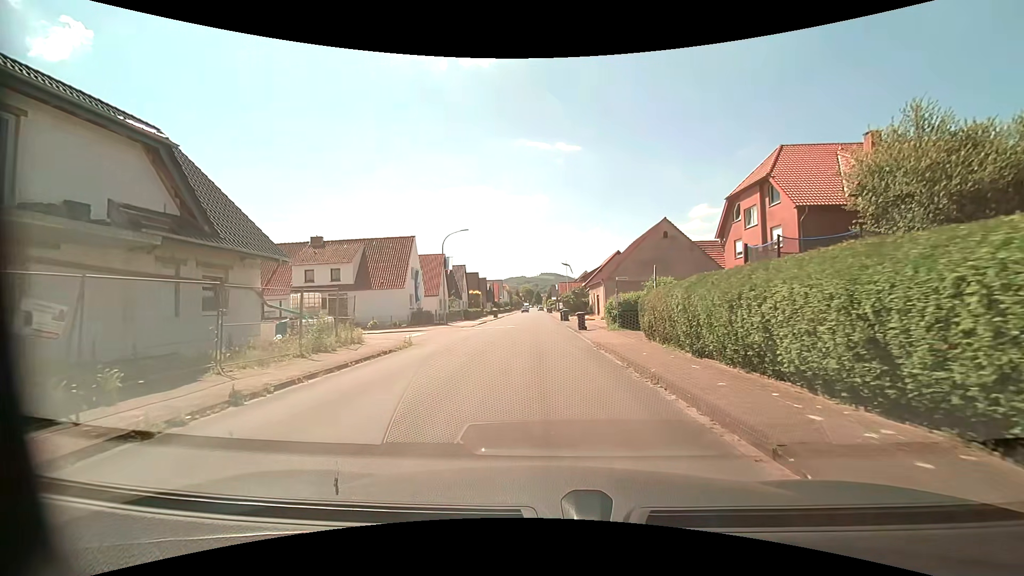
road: residential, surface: asphalt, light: Day
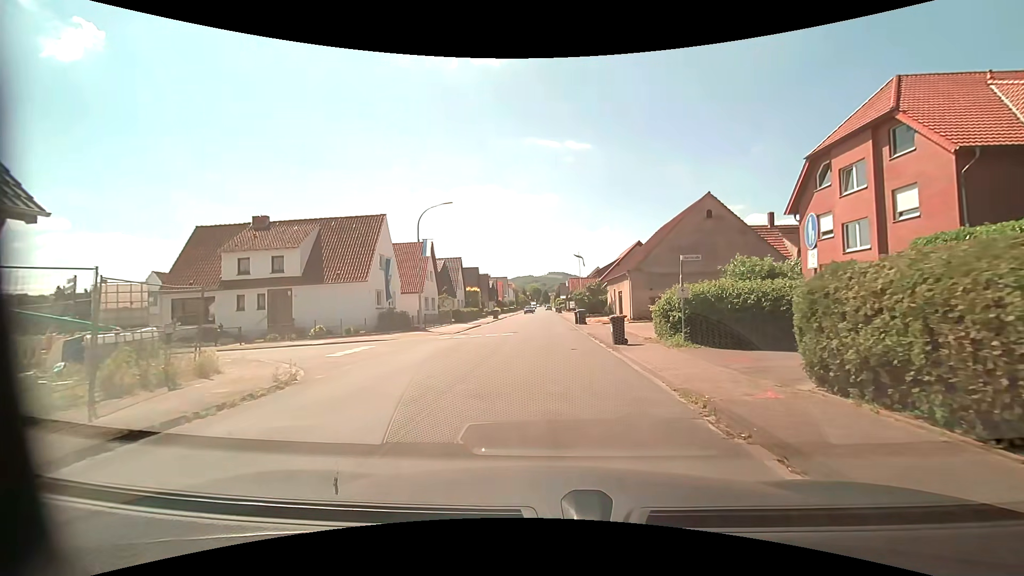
(-0.2, +10.5) m; -1°
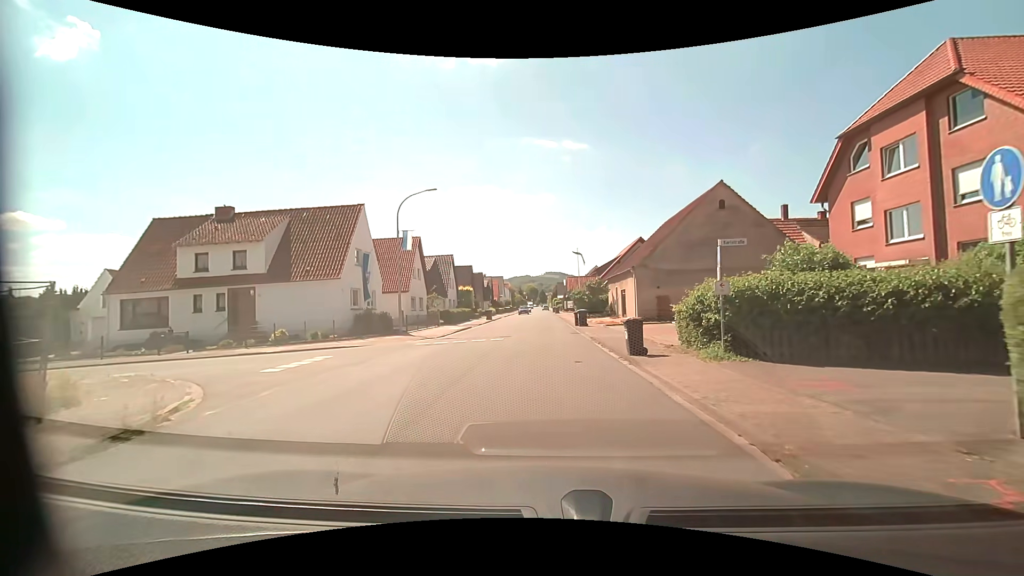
(0.0, +3.5) m; +1°
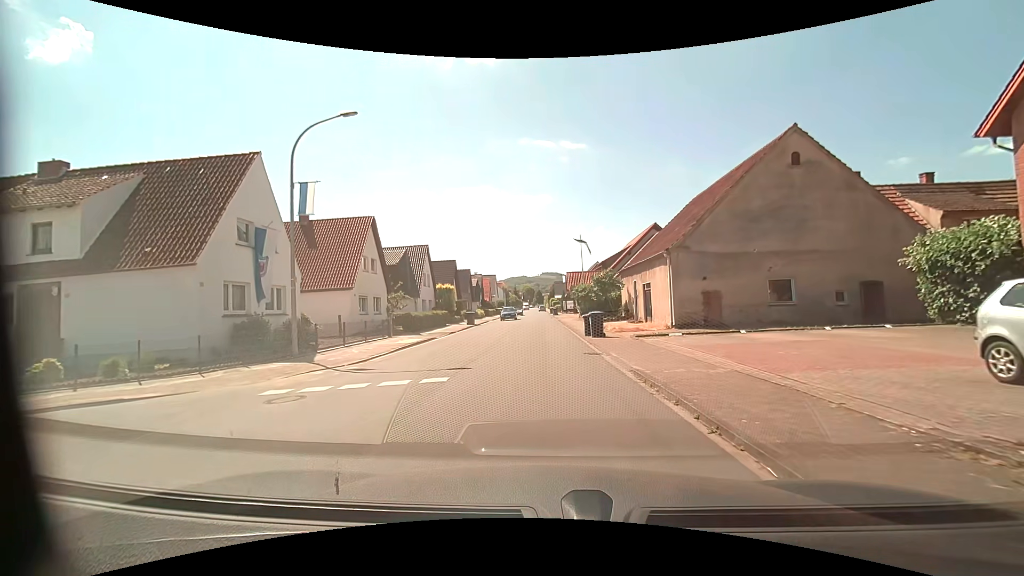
(0.0, +10.9) m; 0°
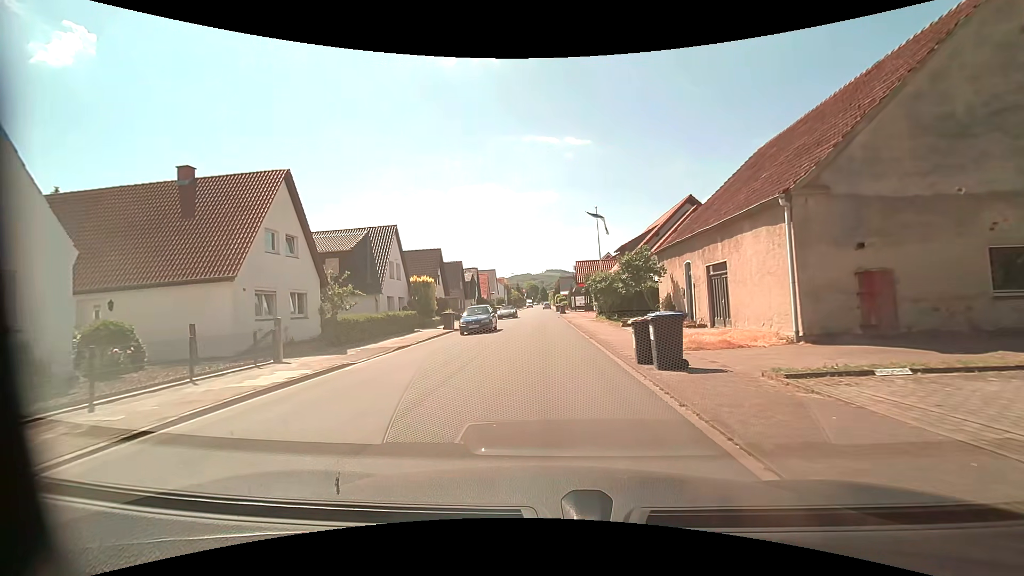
(-0.1, +11.6) m; 0°
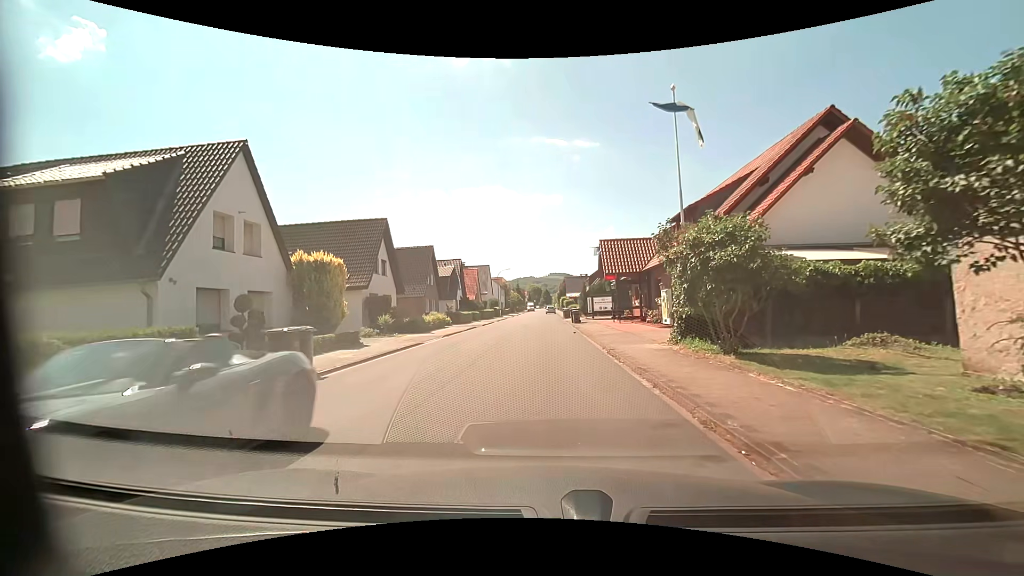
(-0.4, +19.5) m; -1°
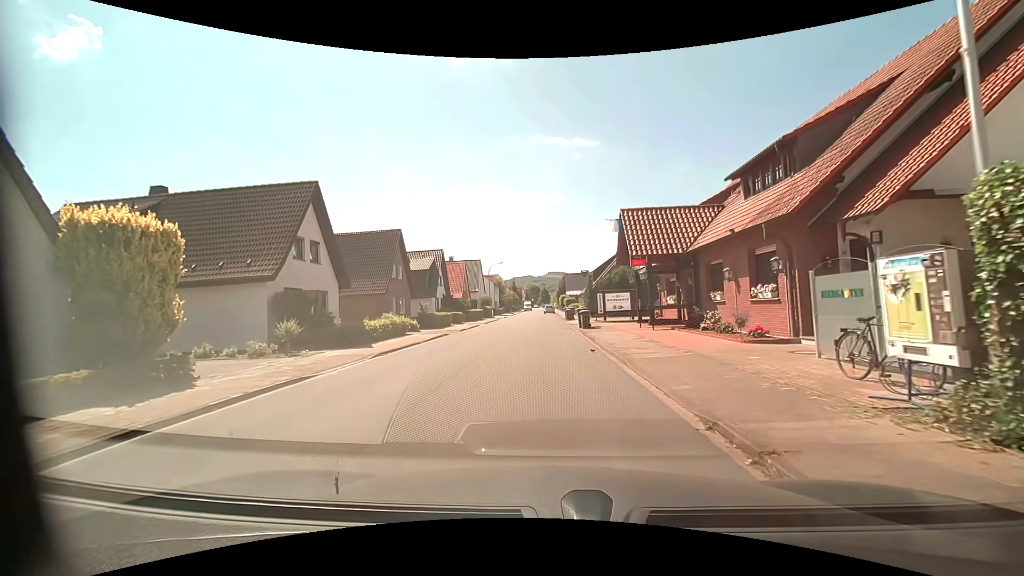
(+0.1, +10.1) m; 0°
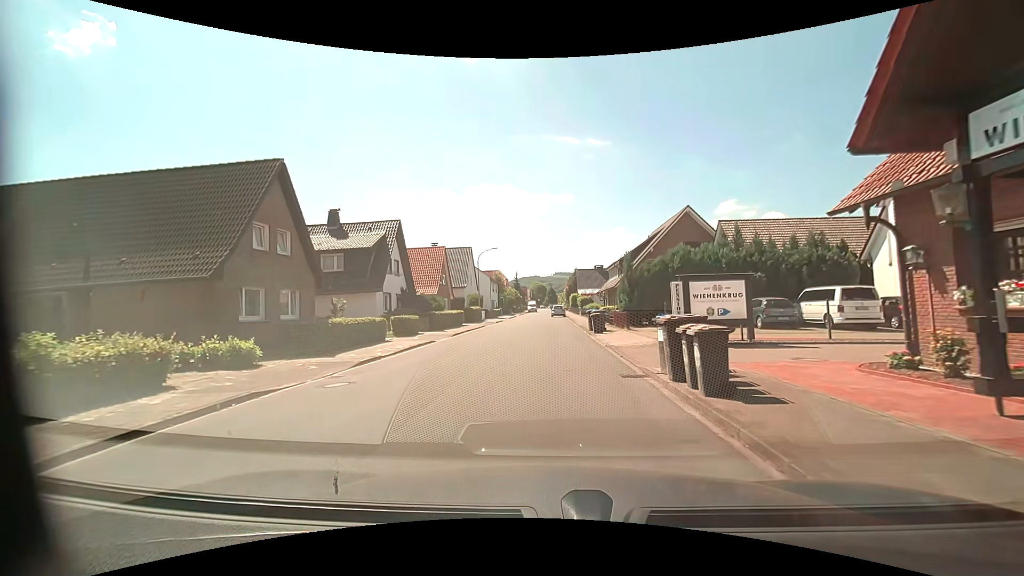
(-0.1, +18.6) m; -1°
(0, +10) (0, +20) (0, +30) (+1, +40) (+1, +50) (-1, +60) (-1, +70) (+1, +80) (+2, +90) (+1, +100) m
